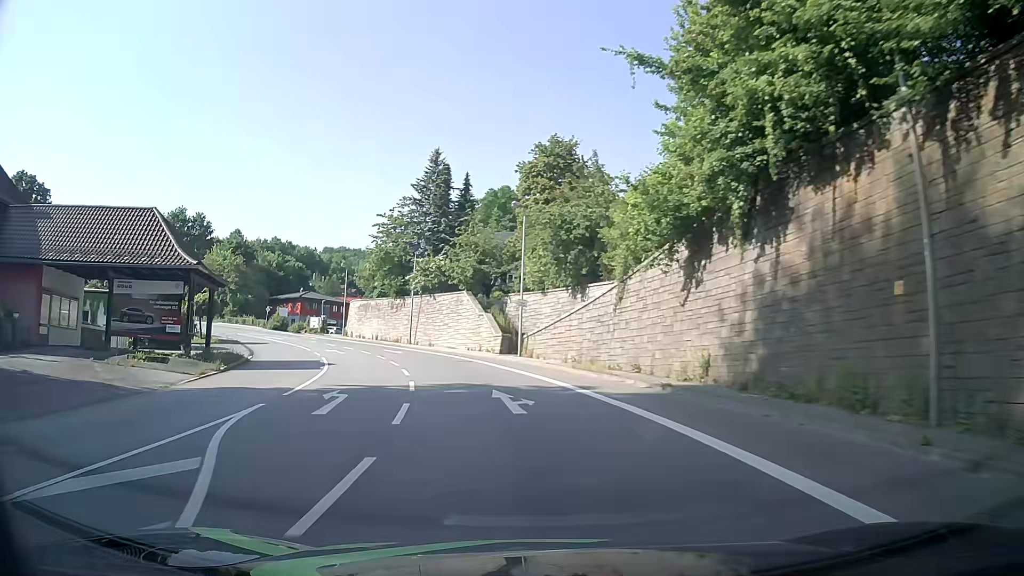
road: primary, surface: asphalt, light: Day
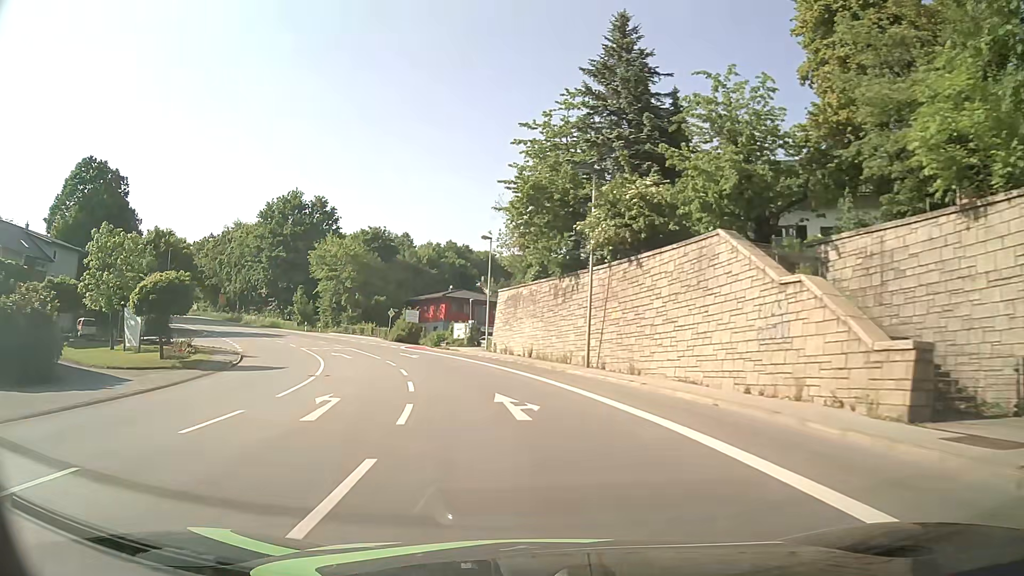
(-4.7, +29.9) m; -18°
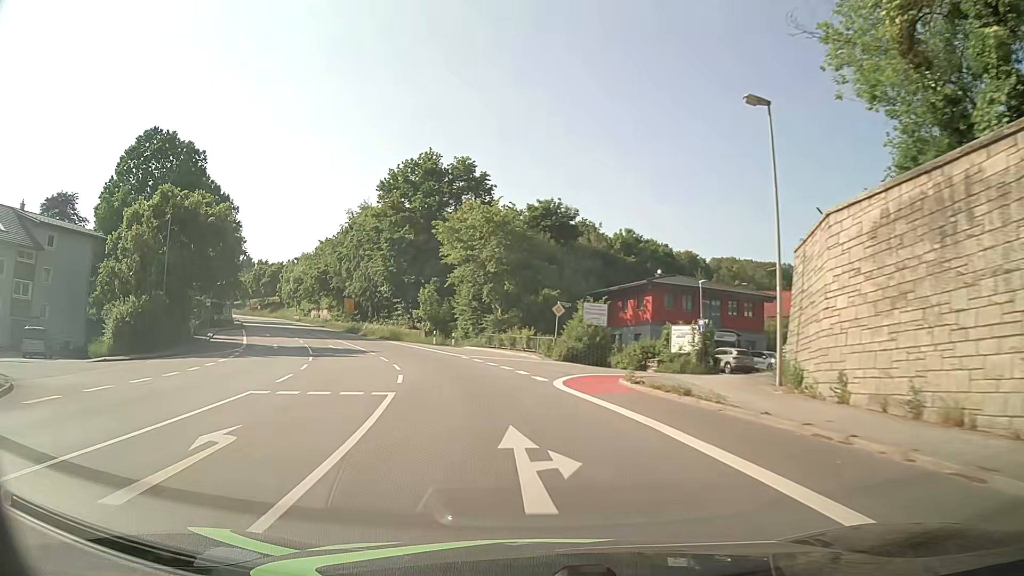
(-4.3, +30.0) m; -16°
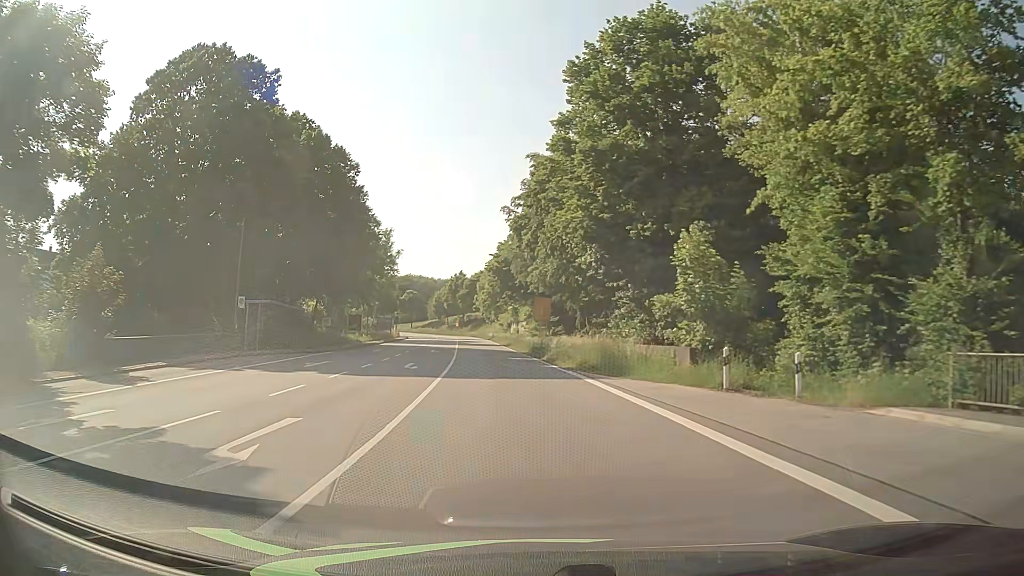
(-6.7, +37.2) m; -20°
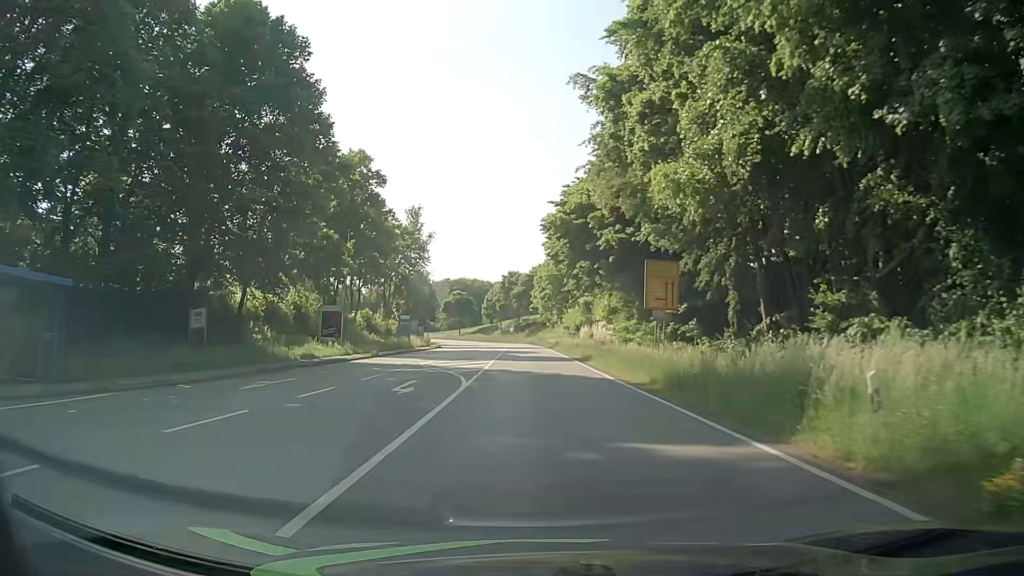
(-2.0, +30.3) m; -5°
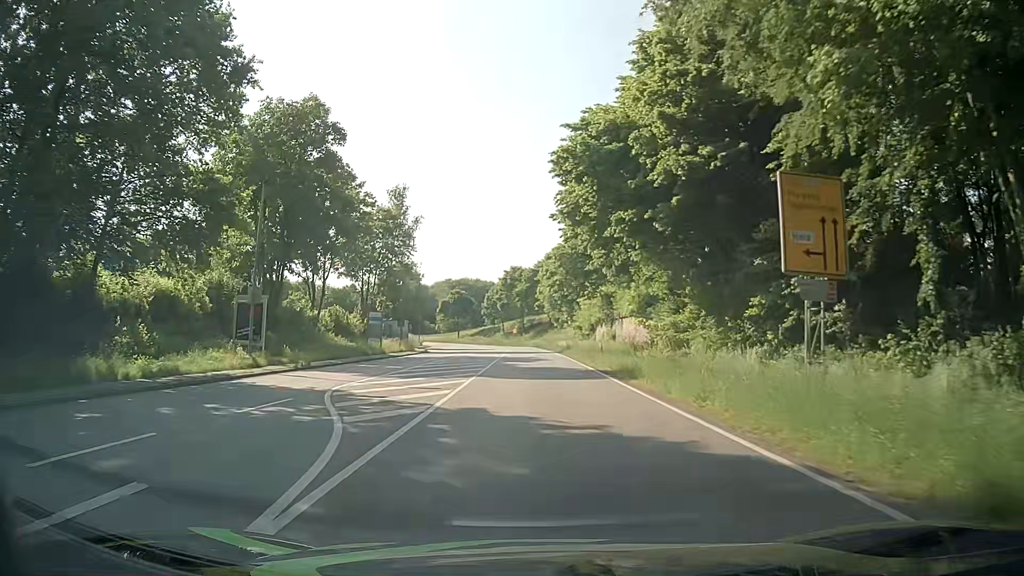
(-0.1, +15.3) m; 0°
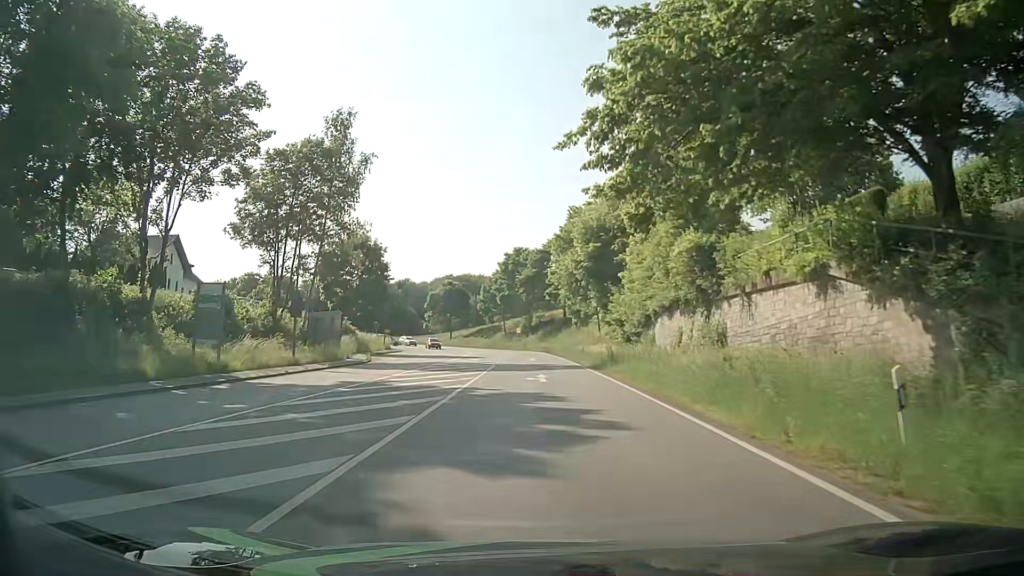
(-0.4, +30.4) m; -2°
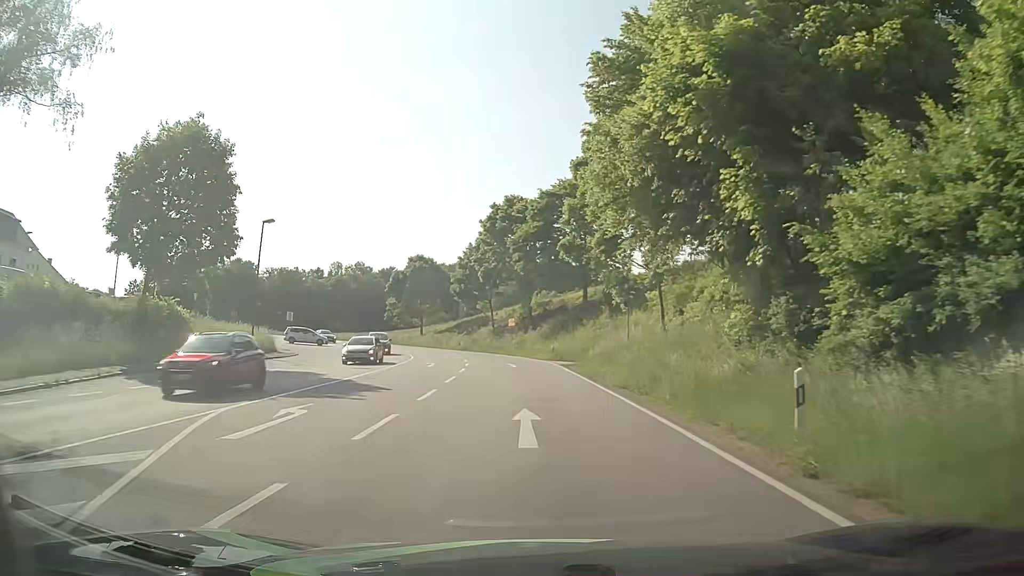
(+0.4, +38.1) m; 0°
(0, +10) (0, +20) (-1, +30) (-2, +40) (-4, +50) (-6, +59) (-10, +69) (-15, +78) (-20, +86) (-27, +93) m
